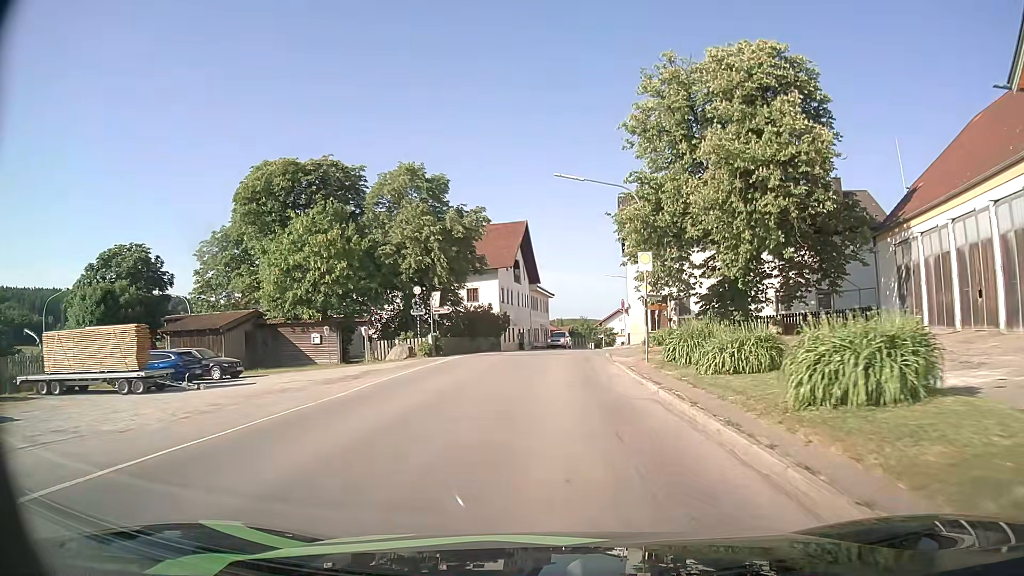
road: secondary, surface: asphalt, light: Day
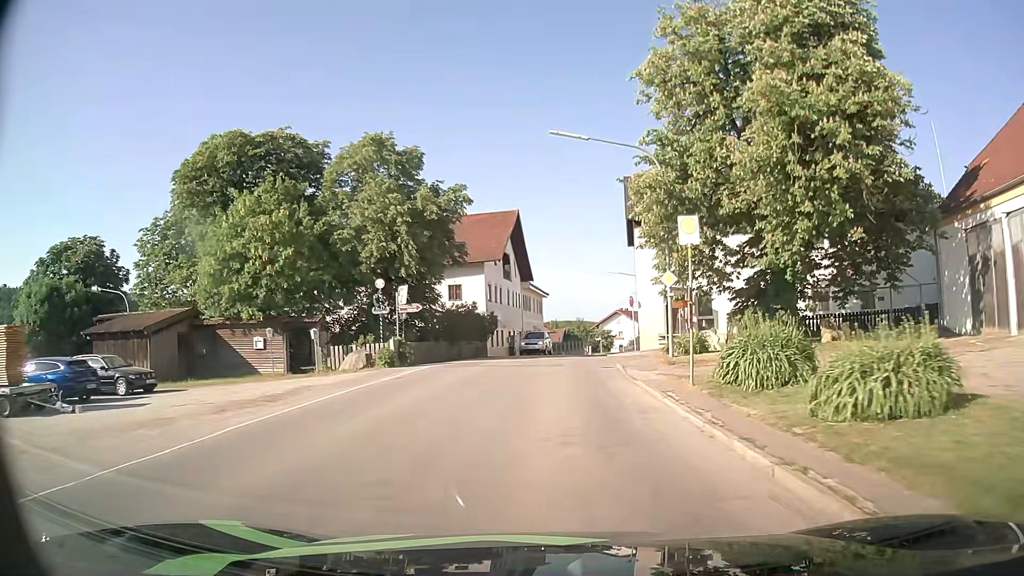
(0.0, +6.9) m; 0°
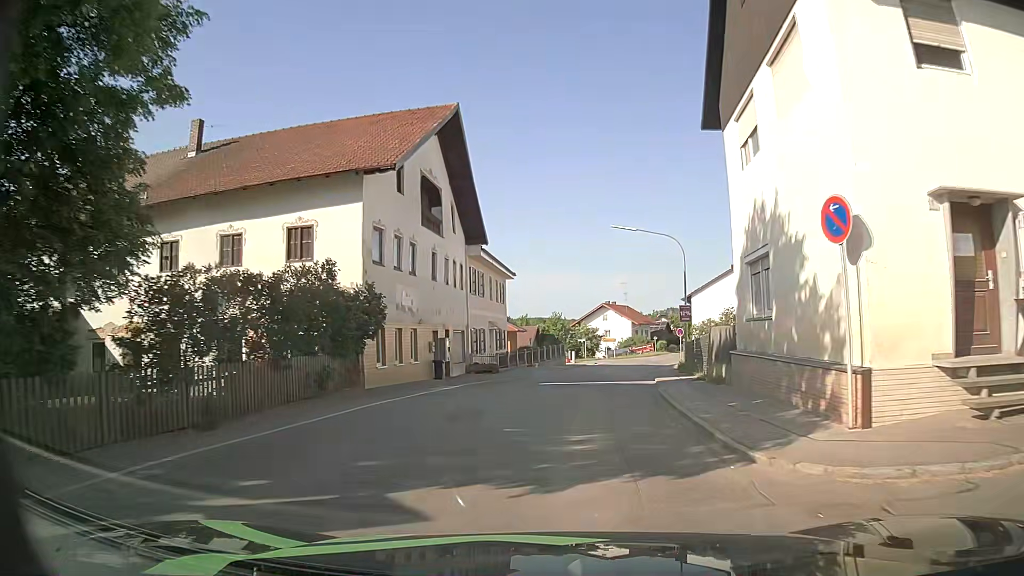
(+0.2, +26.2) m; +2°
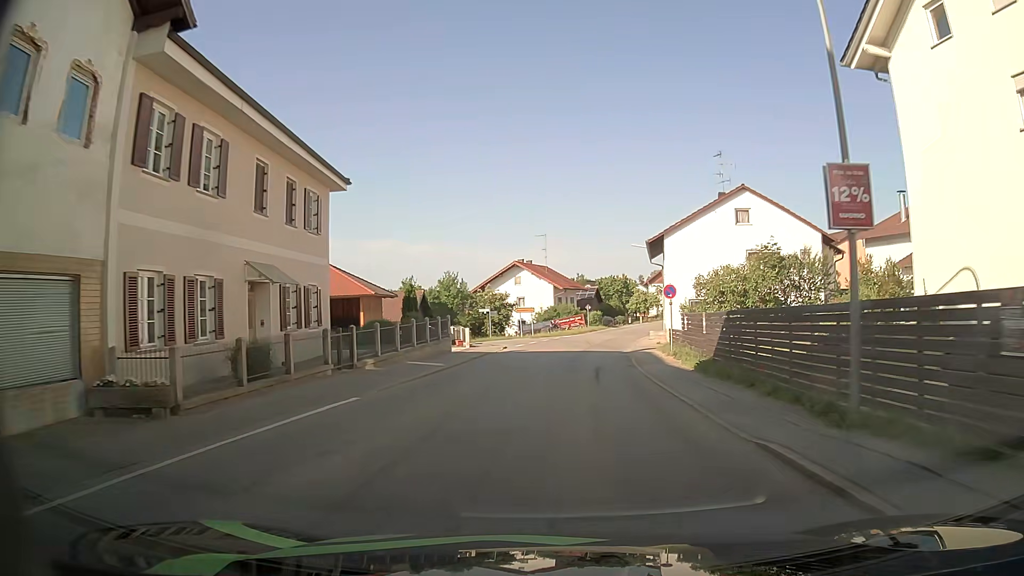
(+1.9, +25.9) m; +8°
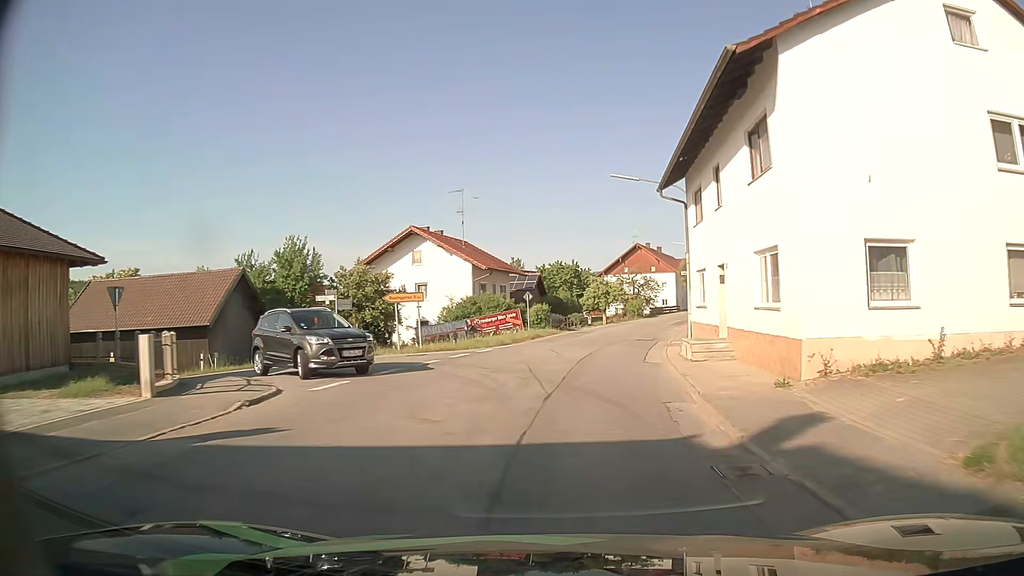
(+1.0, +27.9) m; +5°
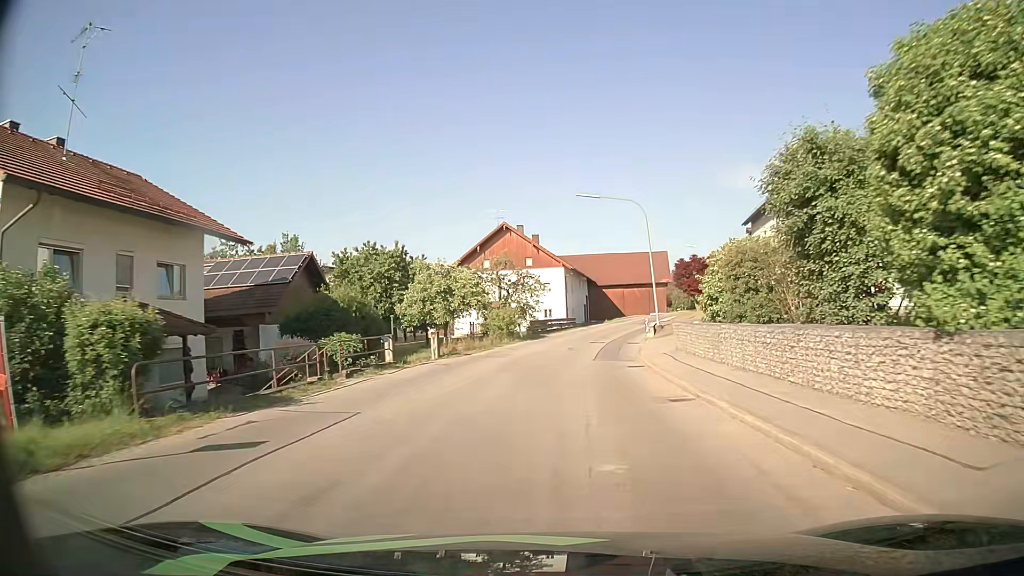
(+3.5, +34.8) m; +11°
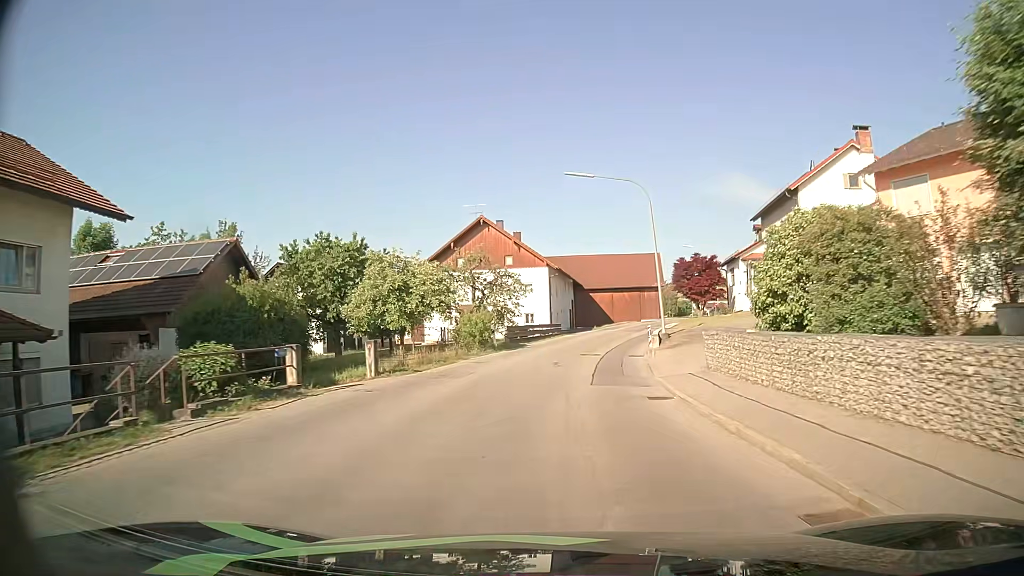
(+0.1, +7.0) m; +1°
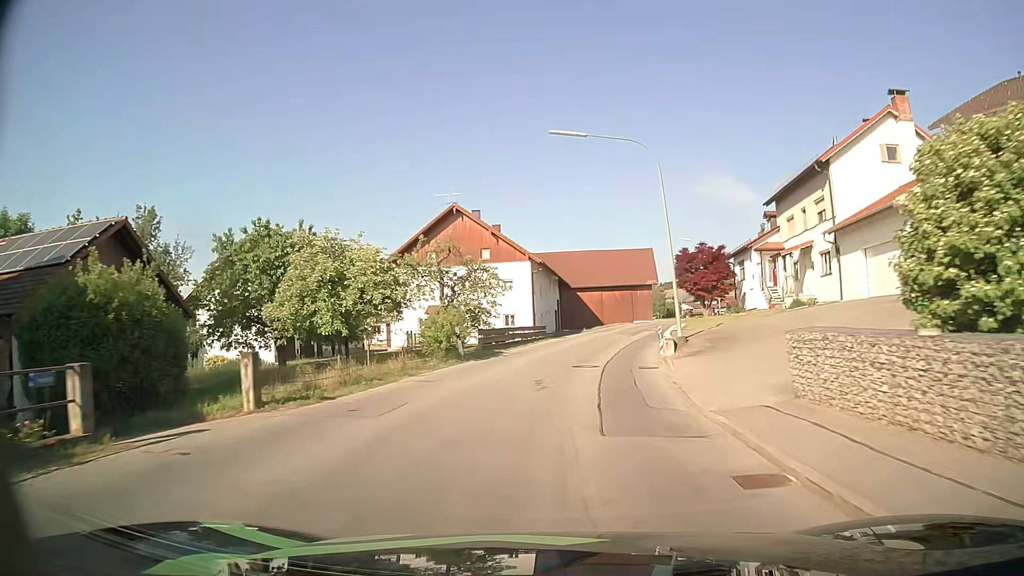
(+0.1, +7.0) m; +2°
(0, +10) (+1, +20) (+3, +30) (+5, +40) (+7, +49) (+11, +59) (+14, +68) (+19, +77) (+24, +86) (+28, +94) m
